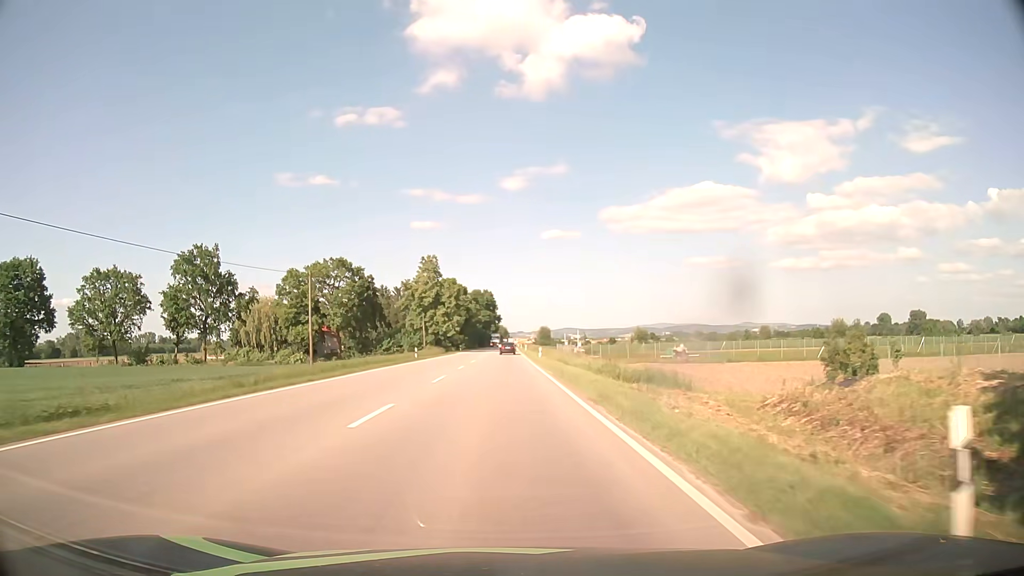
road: primary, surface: asphalt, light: Day
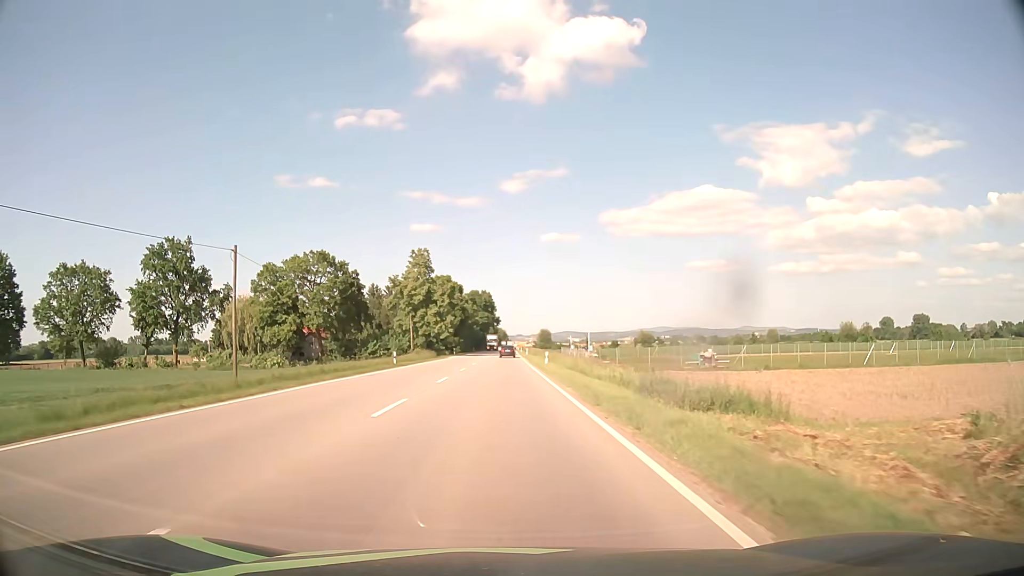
(-0.1, +10.1) m; 0°
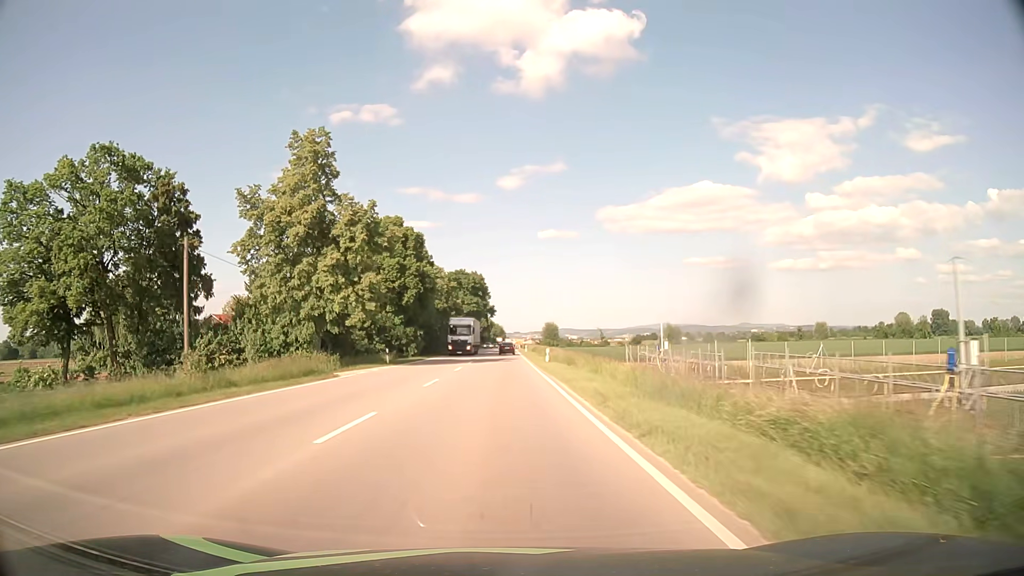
(+0.1, +51.4) m; 0°
